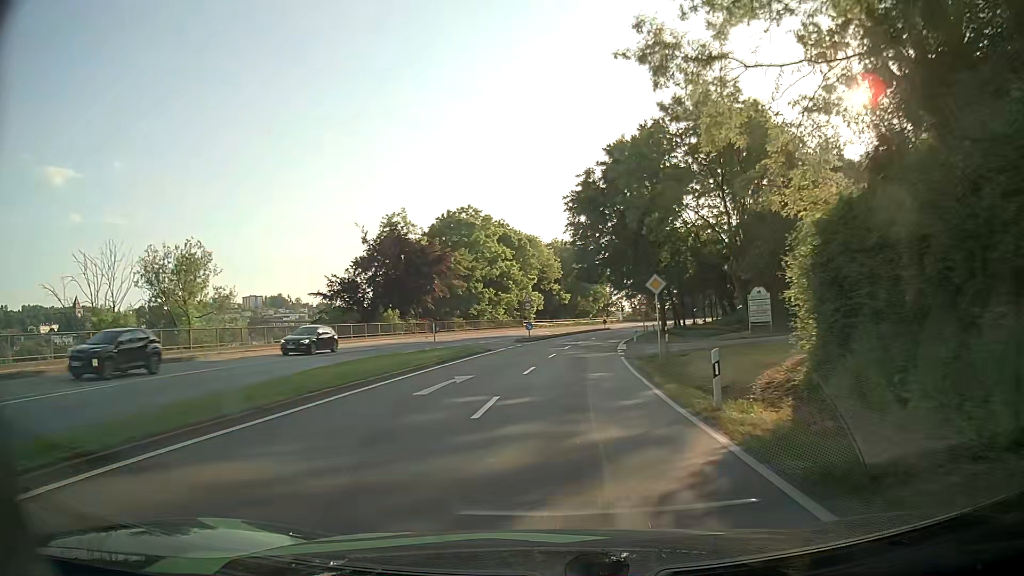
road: primary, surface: asphalt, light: Day
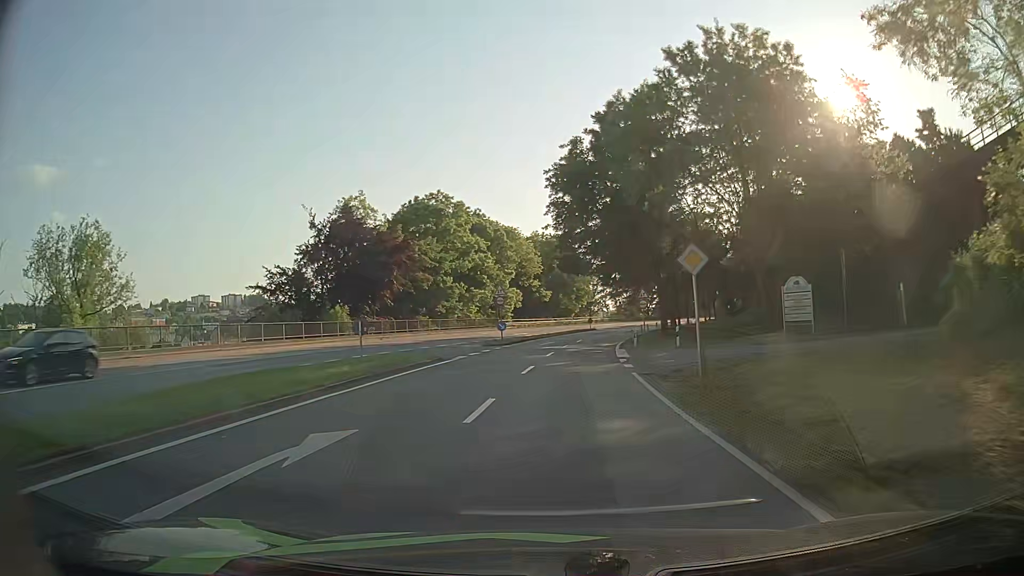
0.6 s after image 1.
(+0.1, +9.7) m; +2°
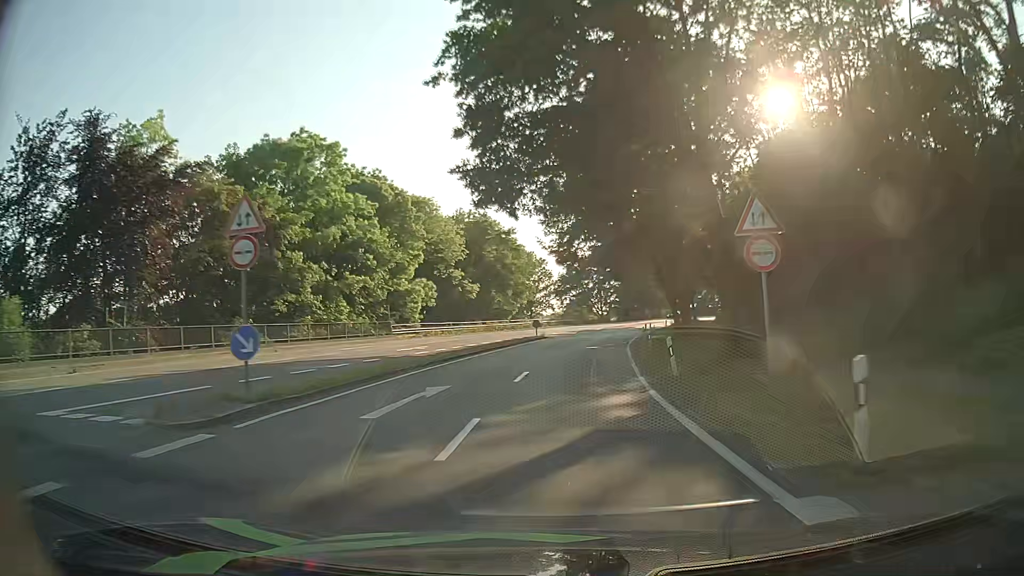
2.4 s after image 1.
(+1.1, +29.8) m; +5°
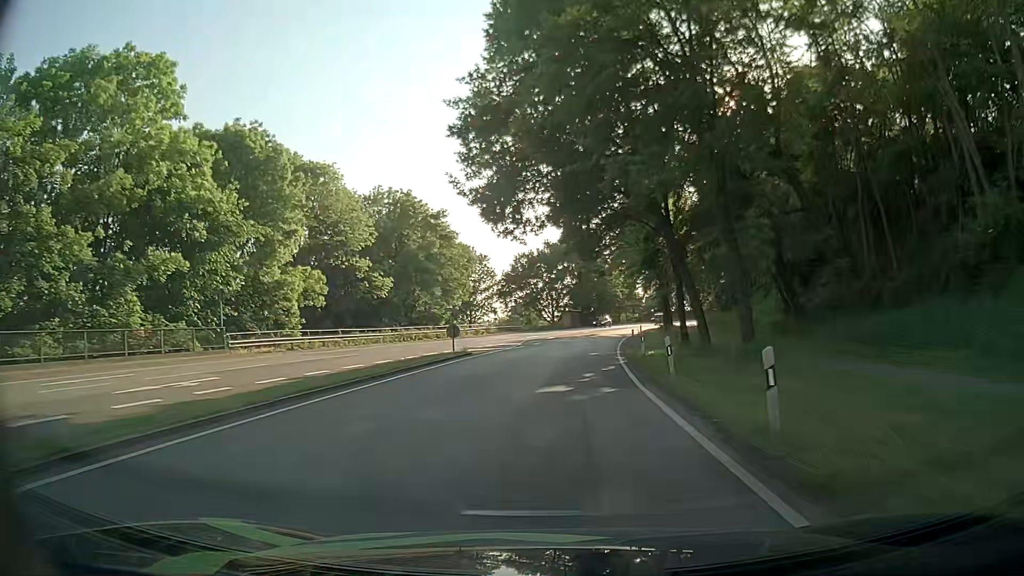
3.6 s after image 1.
(+0.9, +20.0) m; +5°
